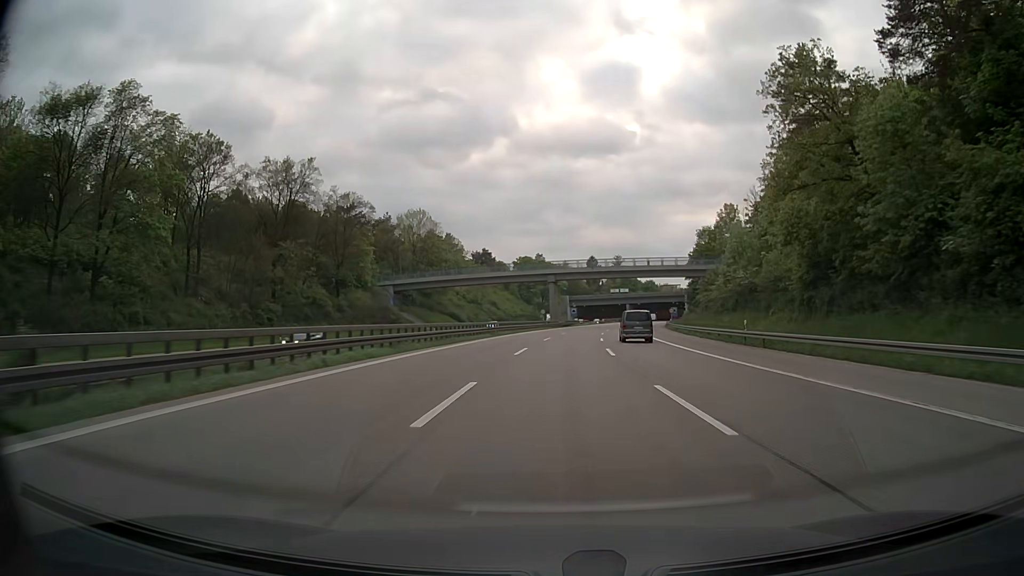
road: motorway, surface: asphalt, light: Day
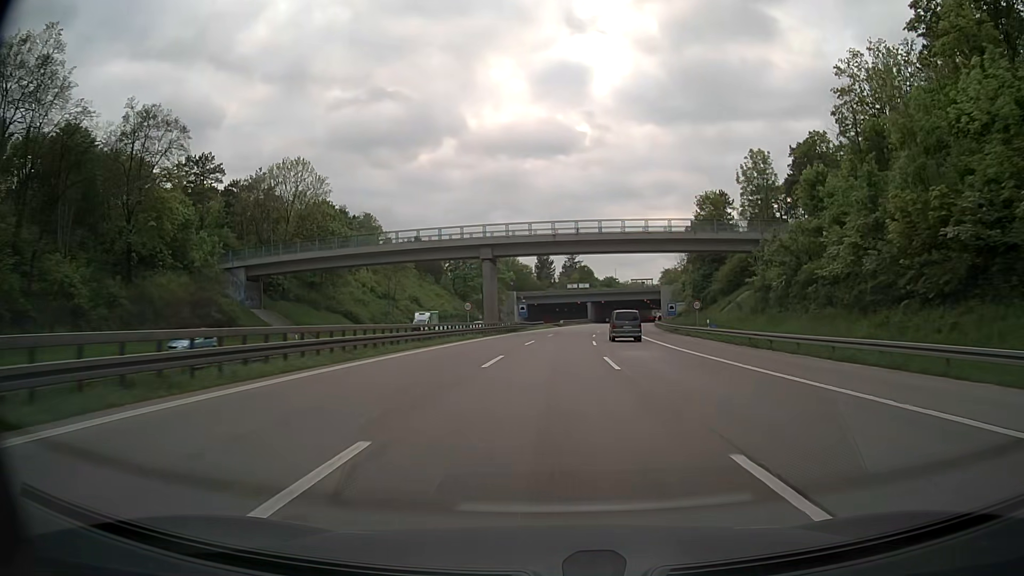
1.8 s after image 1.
(+1.4, +43.5) m; +4°
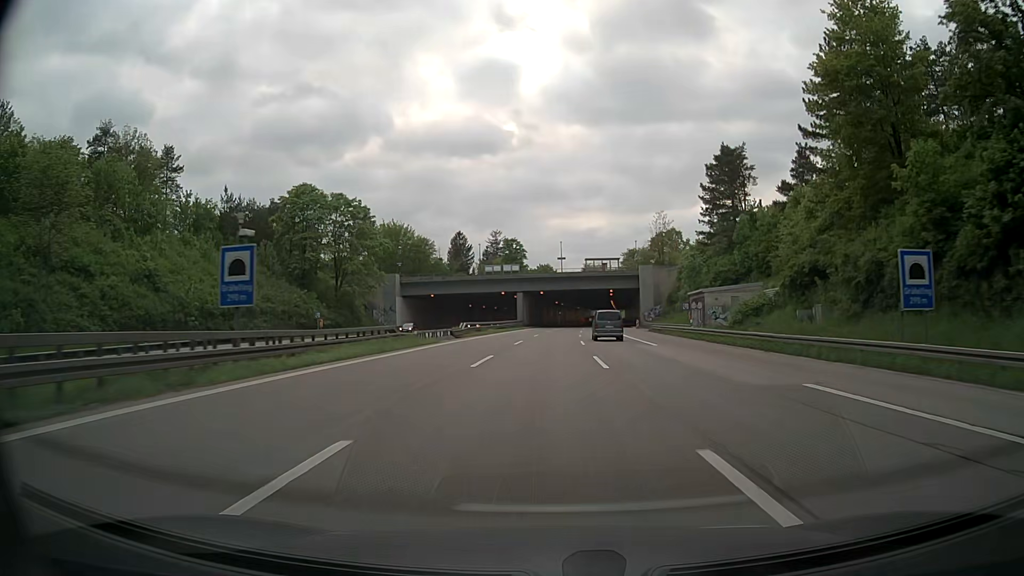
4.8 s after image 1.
(+3.5, +71.9) m; +6°
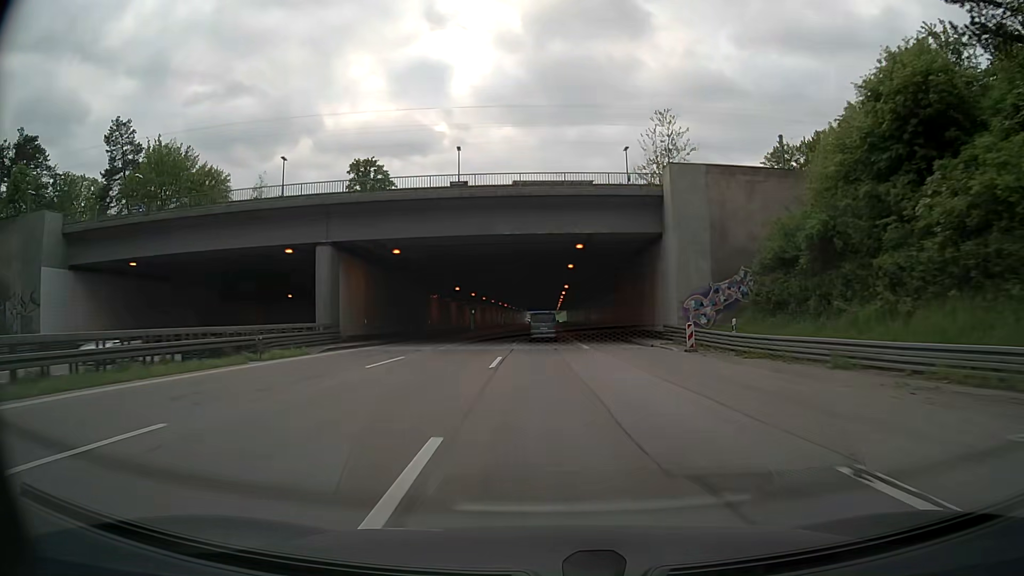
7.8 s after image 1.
(+5.2, +71.2) m; +6°
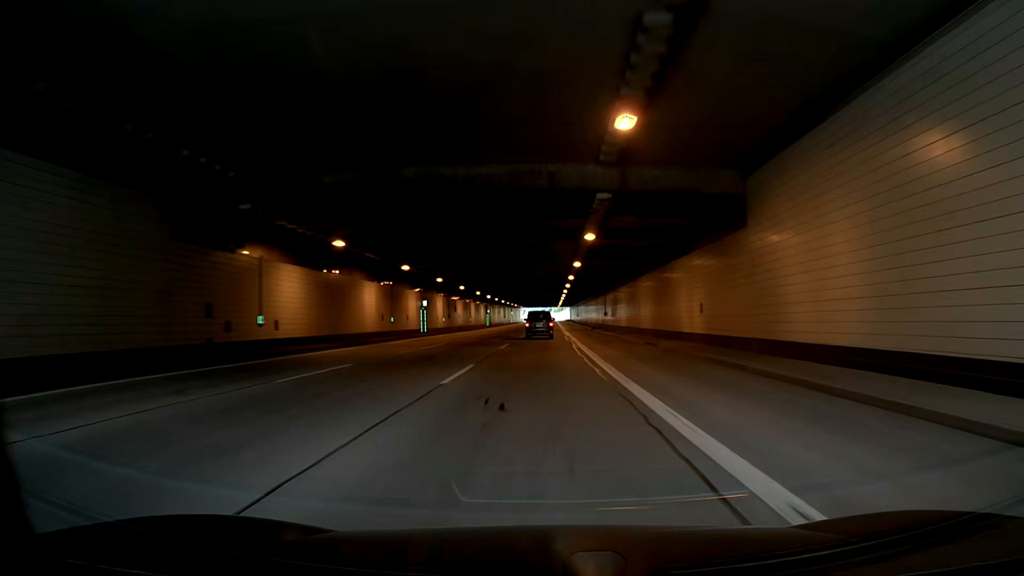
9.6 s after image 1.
(+0.2, +42.3) m; 0°
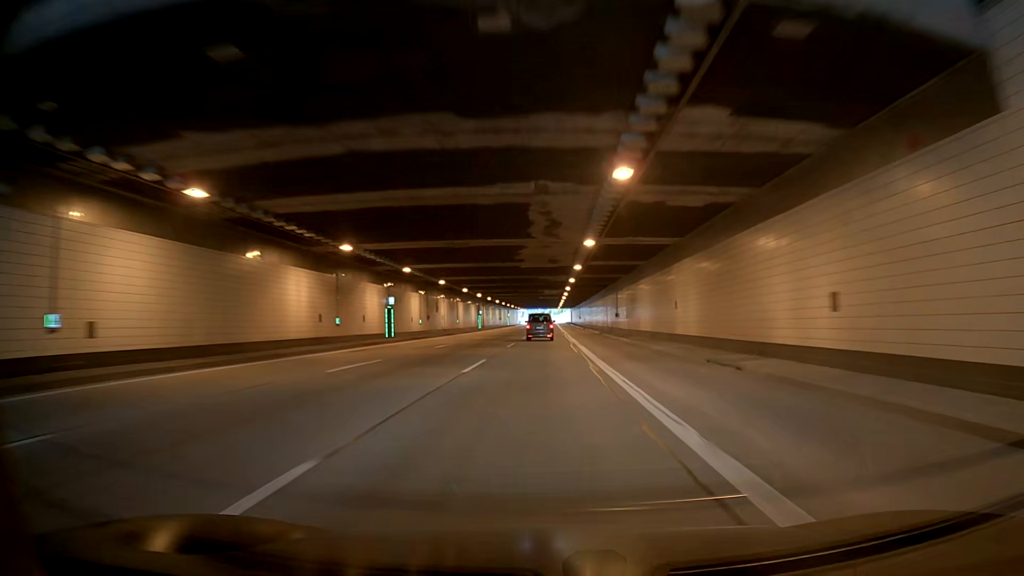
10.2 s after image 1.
(0.0, +14.1) m; 0°
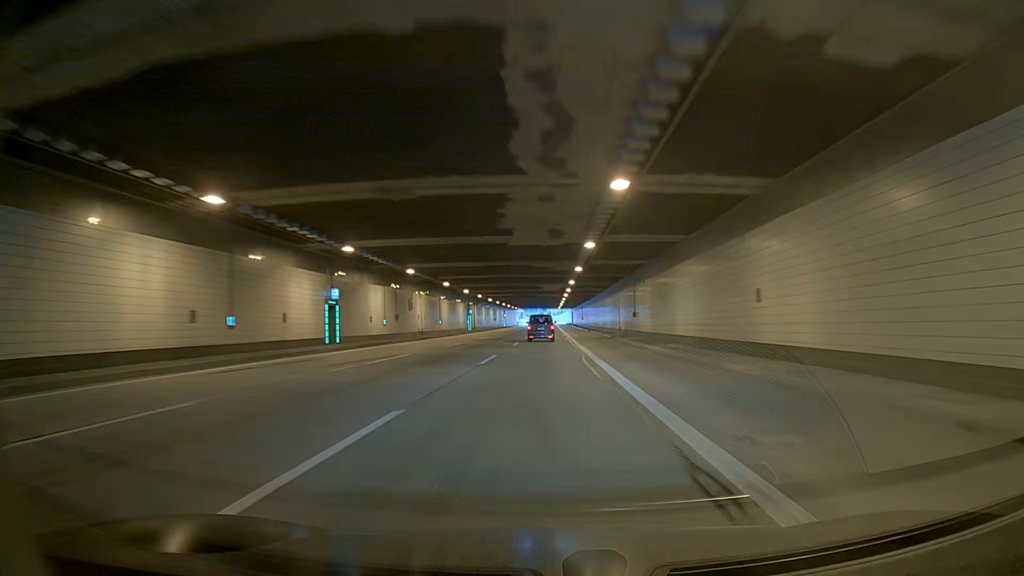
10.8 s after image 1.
(-0.2, +14.1) m; -1°
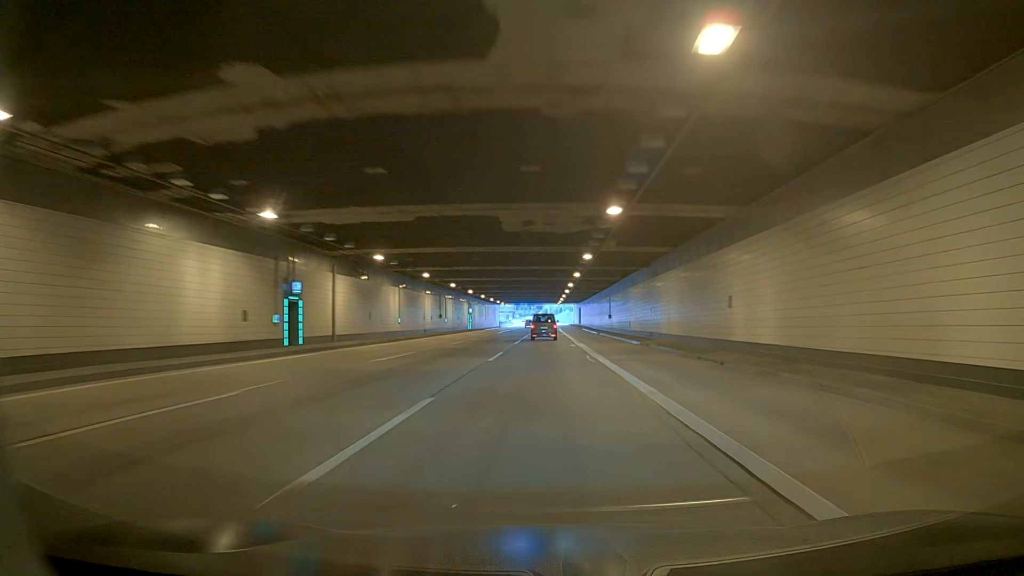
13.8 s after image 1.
(+0.3, +70.6) m; +1°
(0, +10) (0, +20) (0, +30) (0, +40) (0, +50) (0, +60) (0, +70) (0, +80) (0, +90) (0, +100) m
